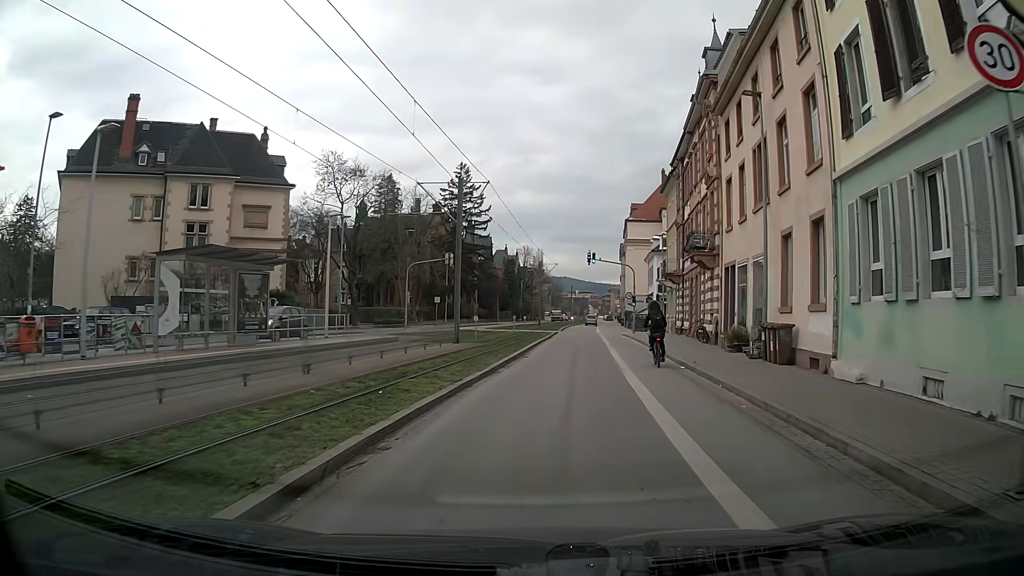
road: secondary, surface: asphalt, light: Day
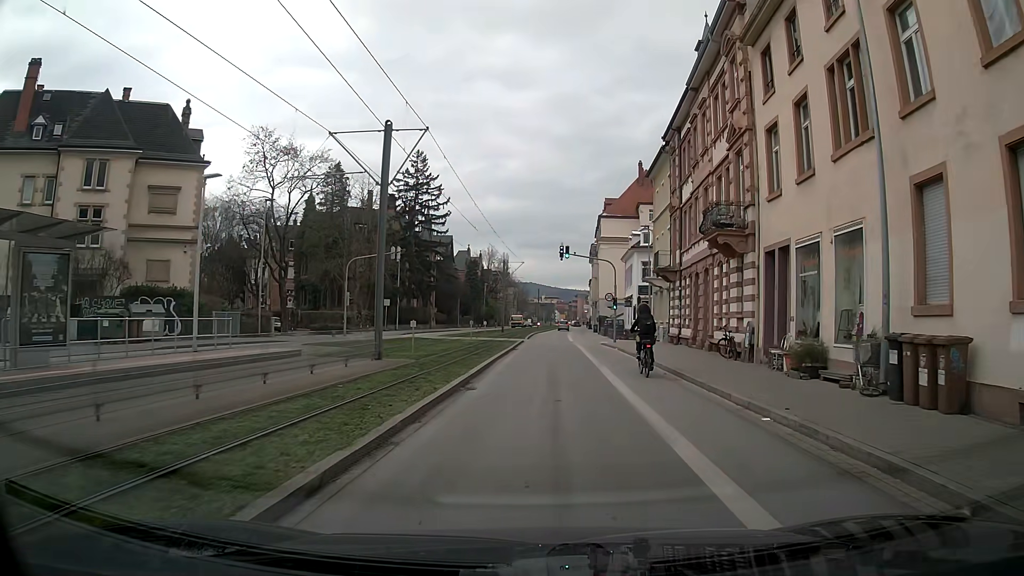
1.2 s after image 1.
(+0.3, +9.0) m; +4°
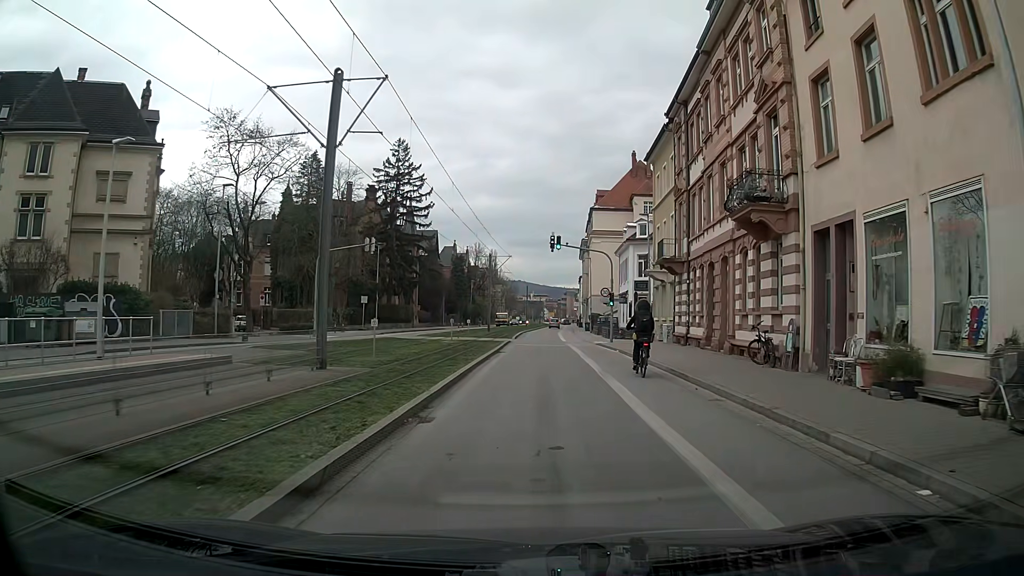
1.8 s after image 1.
(0.0, +4.5) m; +1°
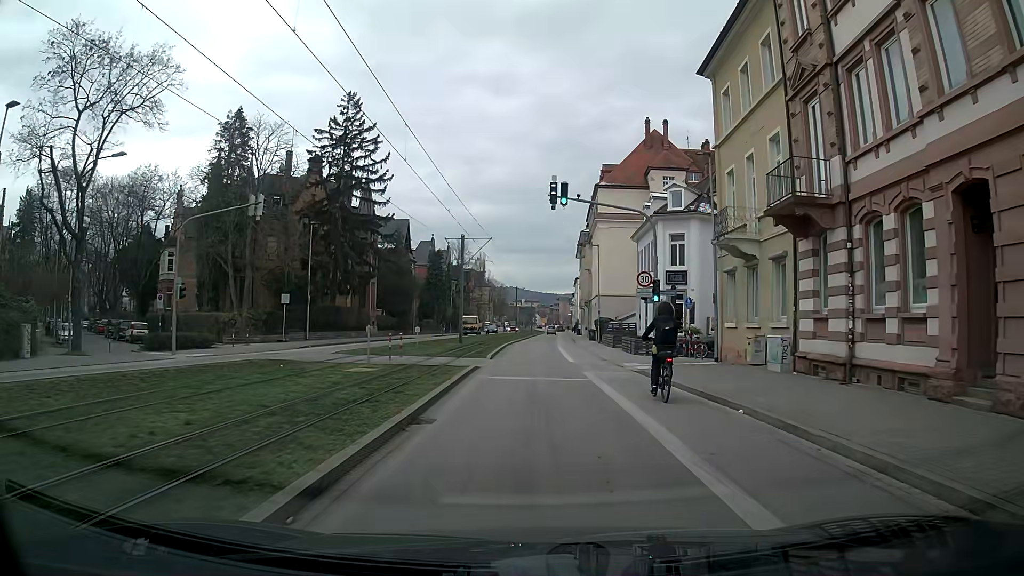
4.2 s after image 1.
(+0.2, +17.8) m; 0°
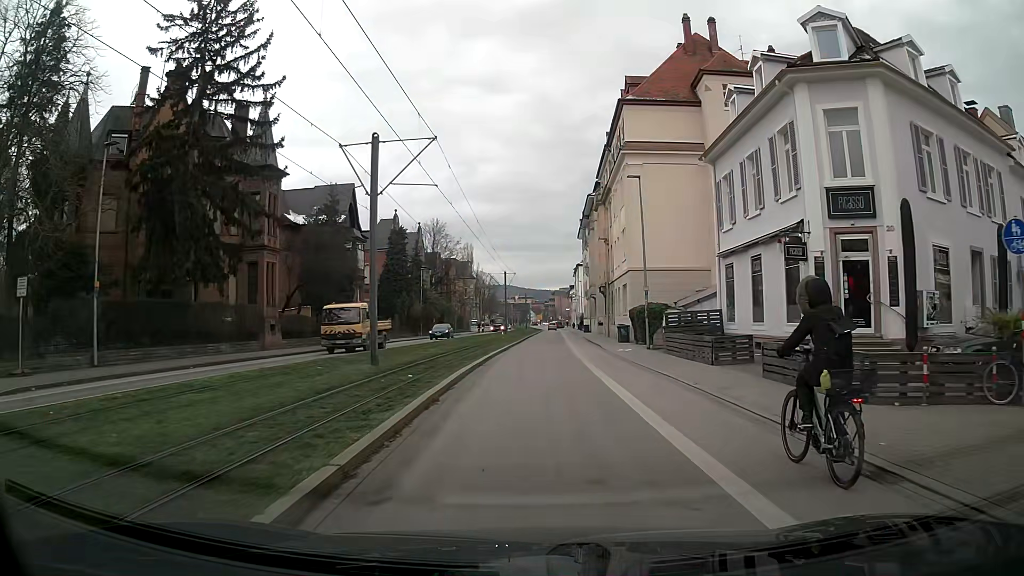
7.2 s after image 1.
(+0.1, +24.9) m; +1°
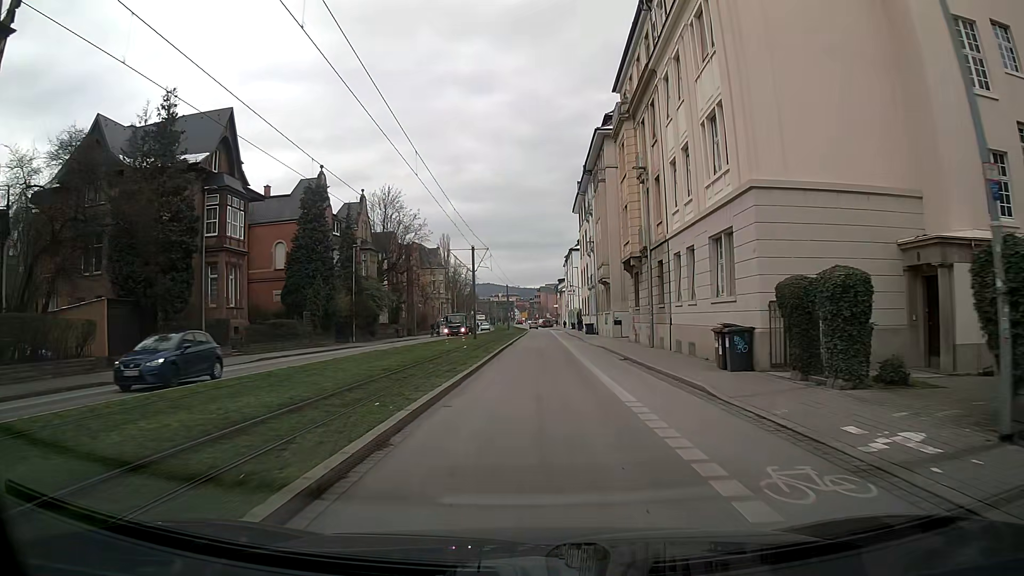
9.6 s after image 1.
(+0.3, +25.6) m; +1°
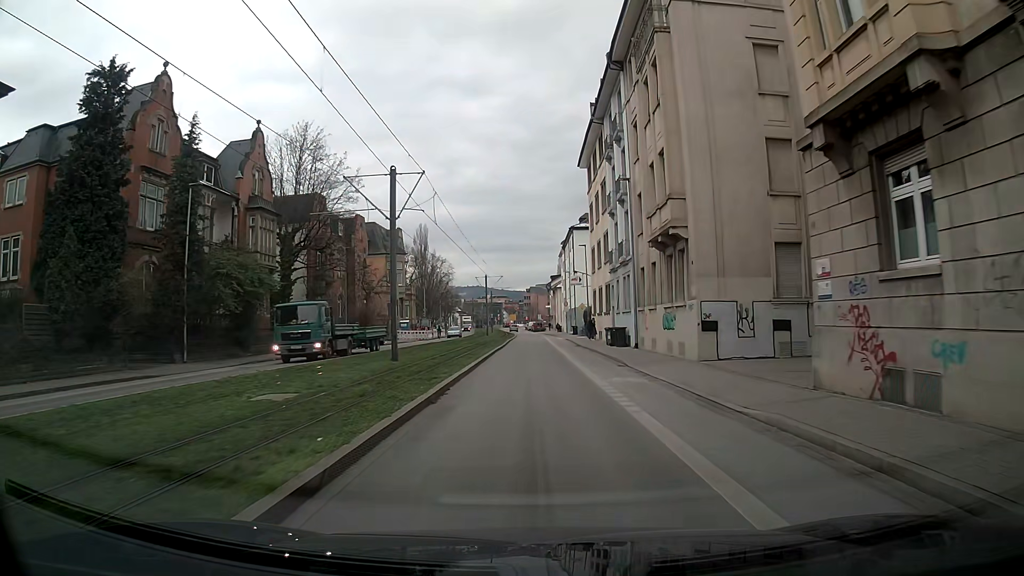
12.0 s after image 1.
(+0.3, +27.6) m; +1°
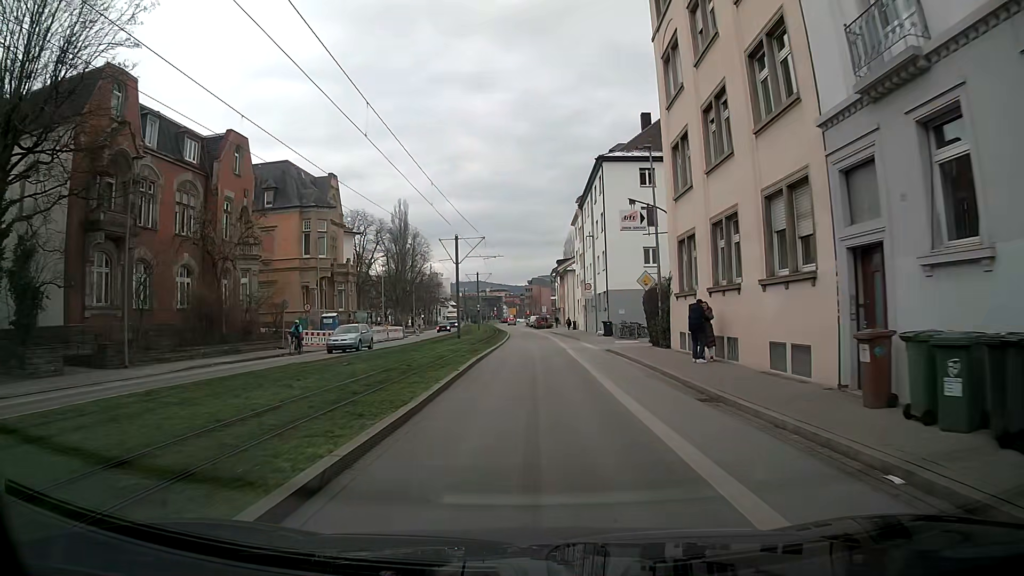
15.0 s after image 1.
(-0.2, +32.7) m; -1°
